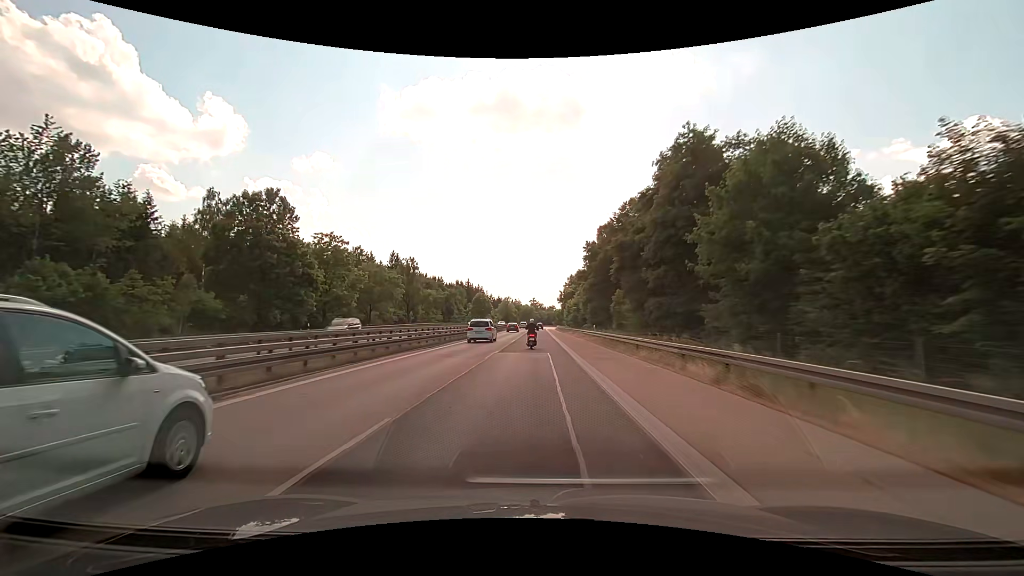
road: motorway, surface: asphalt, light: Day
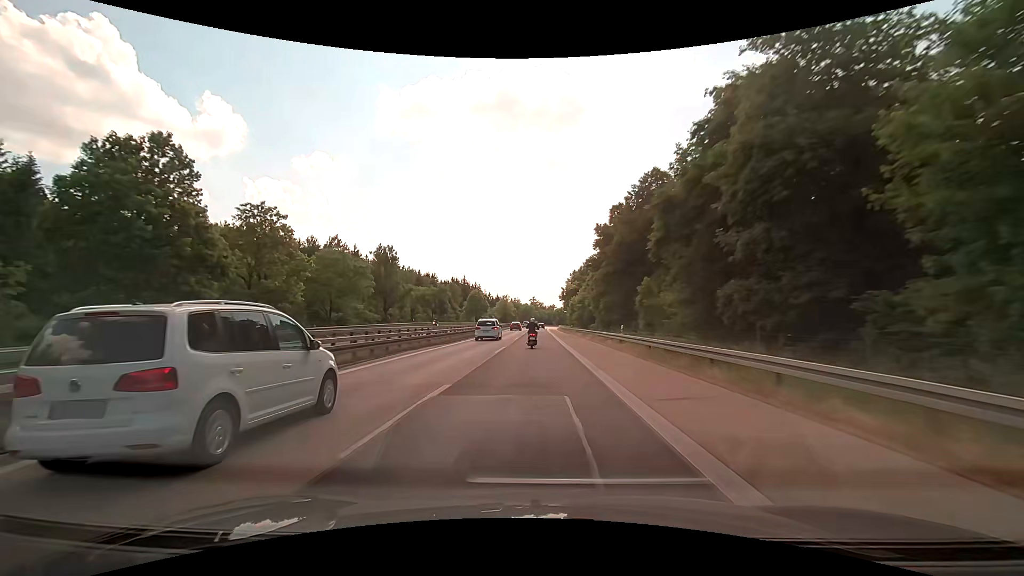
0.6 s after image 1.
(0.0, +14.4) m; 0°
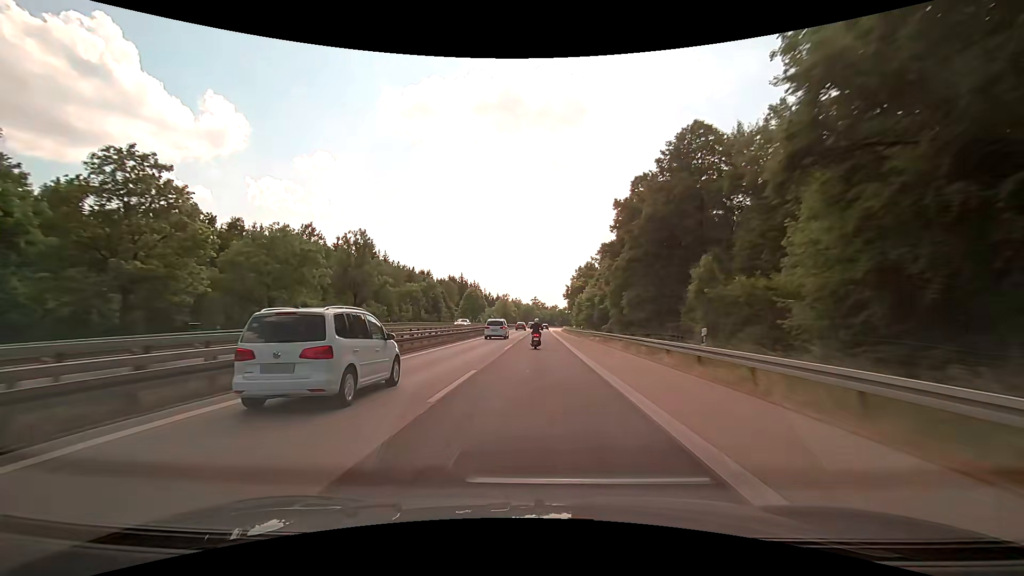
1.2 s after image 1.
(0.0, +14.4) m; 0°
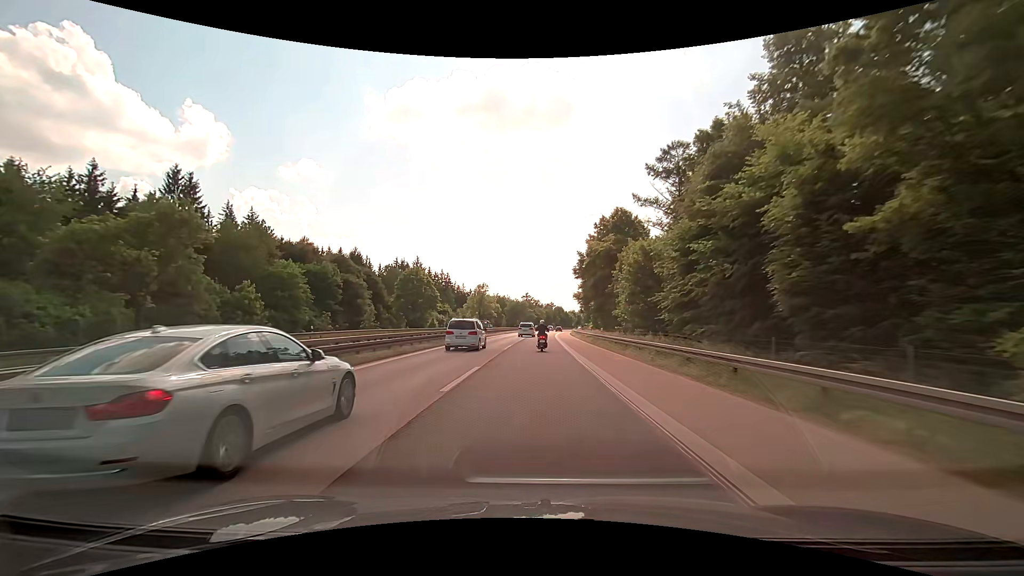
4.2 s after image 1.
(+0.8, +71.2) m; +1°
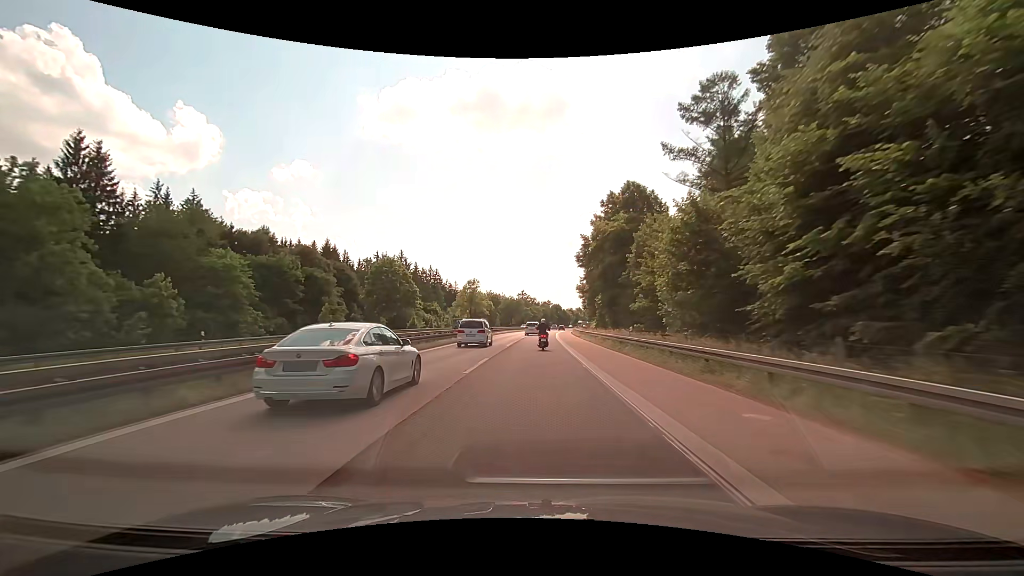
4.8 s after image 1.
(0.0, +14.1) m; 0°
(0, +10) (0, +20) (0, +30) (0, +40) (0, +50) (+1, +60) (+1, +70) (+1, +80) (+2, +90) (+2, +100) m
